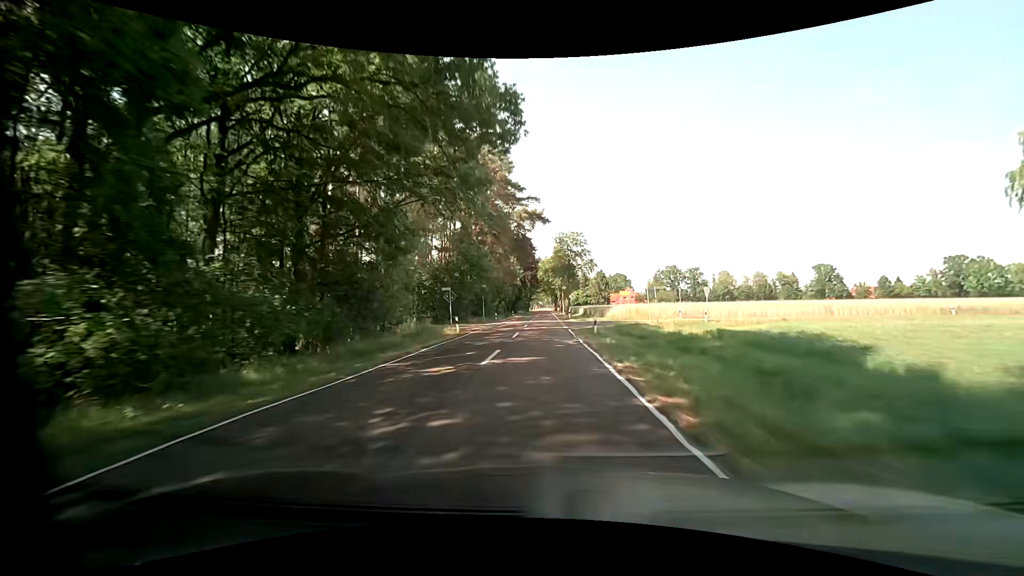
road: tertiary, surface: asphalt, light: Day
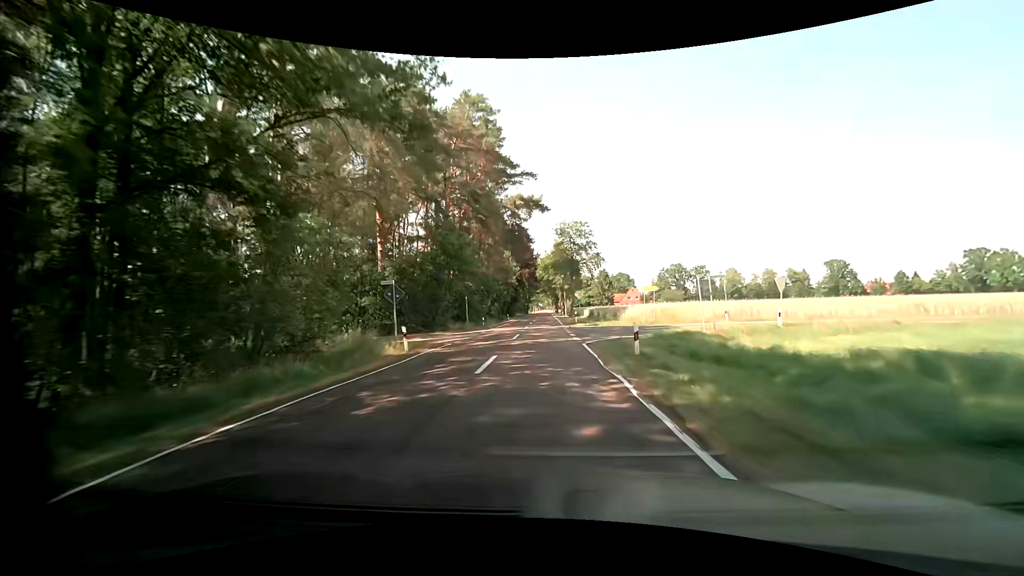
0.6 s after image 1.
(0.0, +11.8) m; 0°
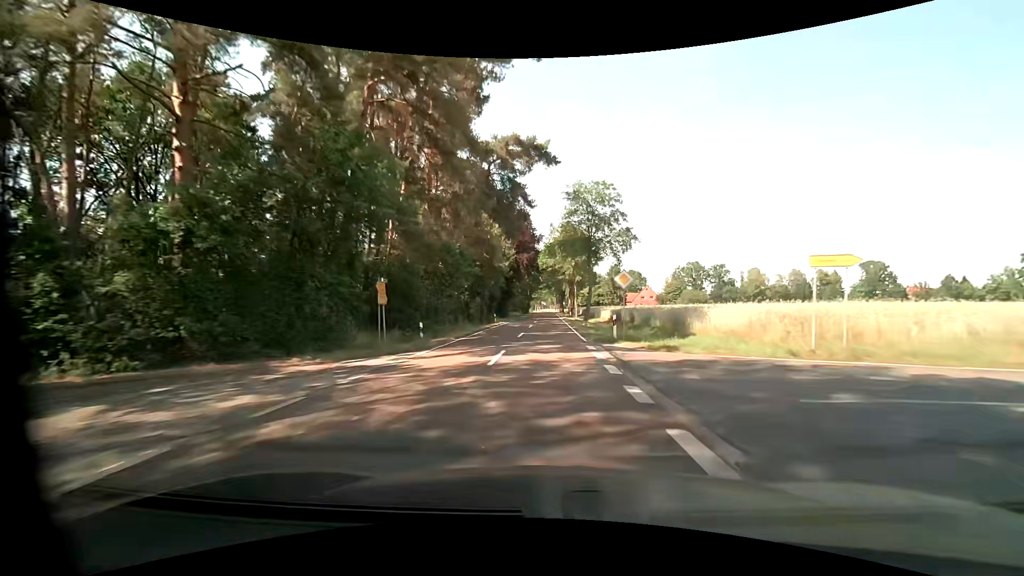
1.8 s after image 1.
(-0.1, +23.7) m; 0°
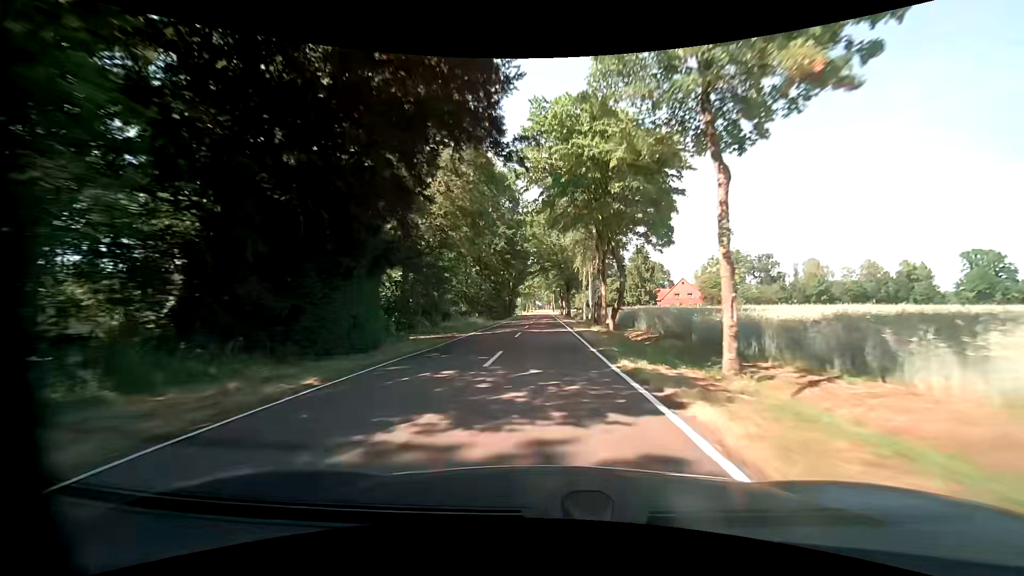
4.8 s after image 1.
(+0.4, +59.3) m; +1°
(0, +10) (0, +20) (0, +30) (0, +40) (0, +50) (0, +60) (-1, +70) (-1, +80) (-1, +90) (-1, +100) m
